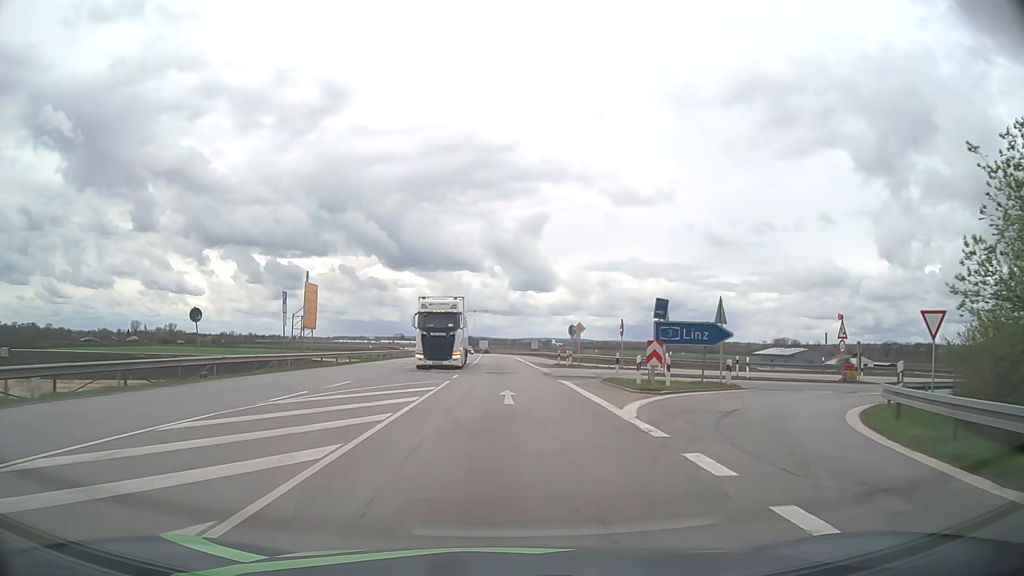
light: Day
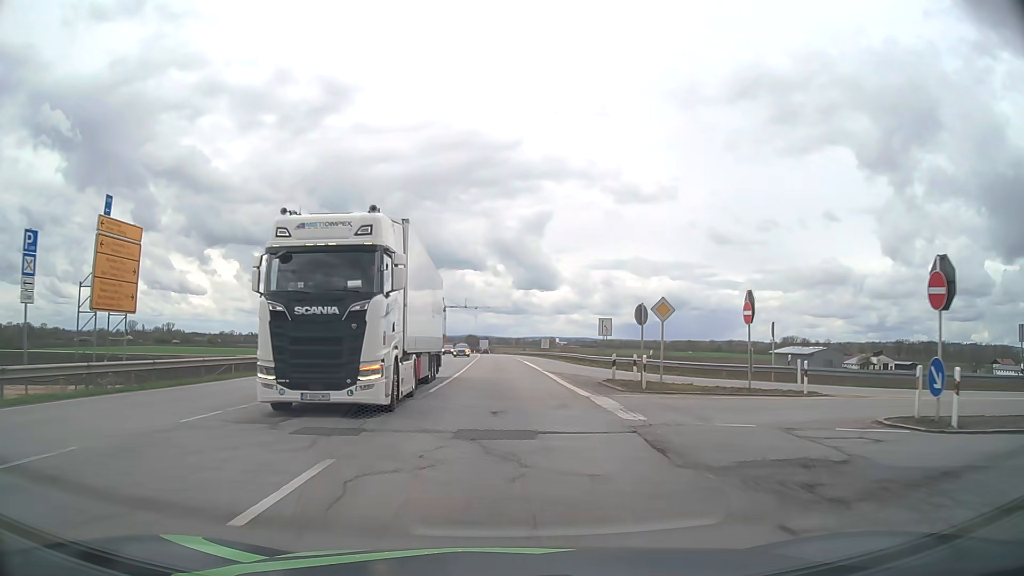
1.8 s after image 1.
(-0.1, +22.7) m; -1°
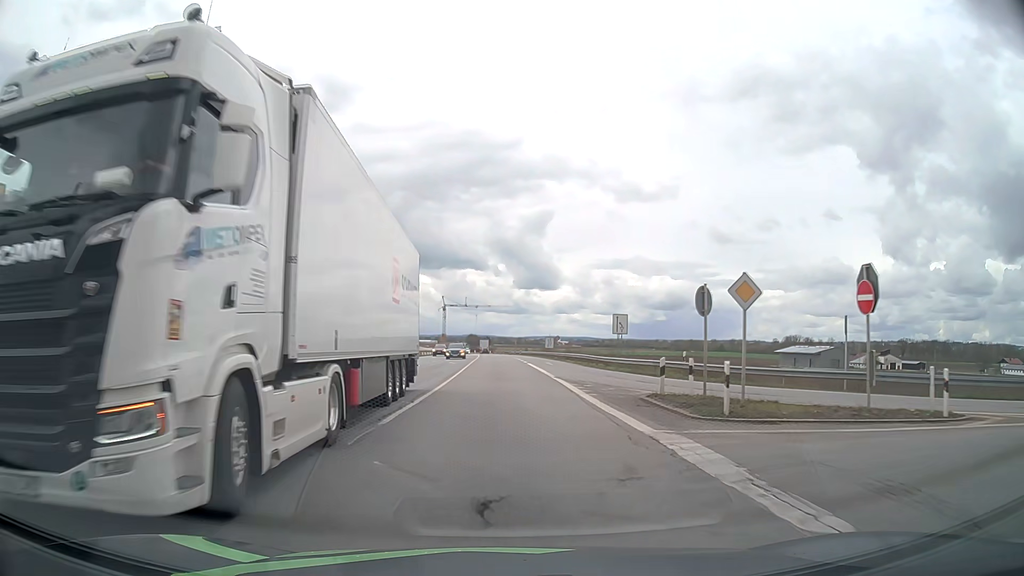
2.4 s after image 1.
(0.0, +7.5) m; 0°
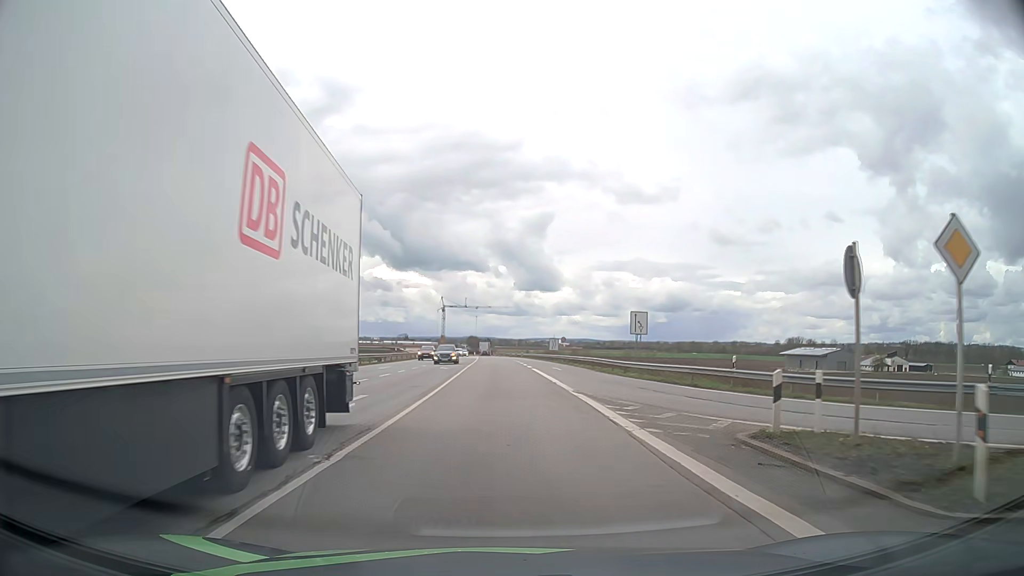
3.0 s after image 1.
(0.0, +7.5) m; -1°
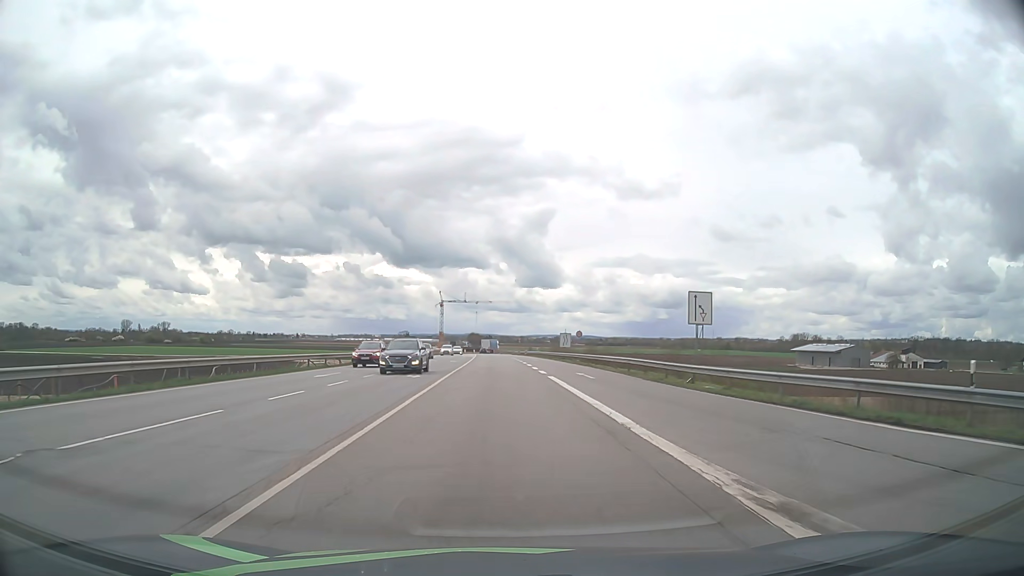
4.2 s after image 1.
(+0.1, +15.1) m; 0°
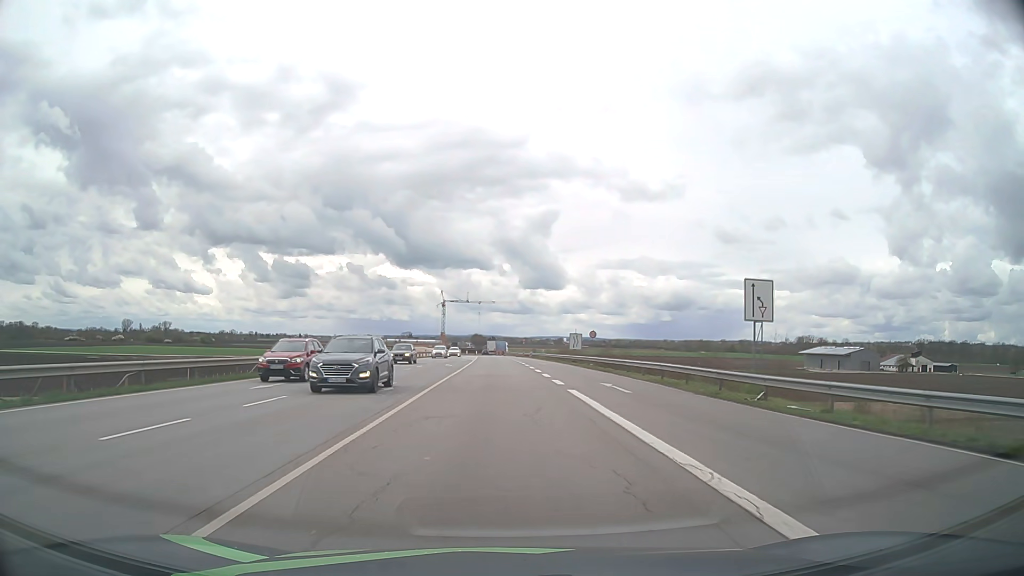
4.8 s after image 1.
(0.0, +7.6) m; 0°
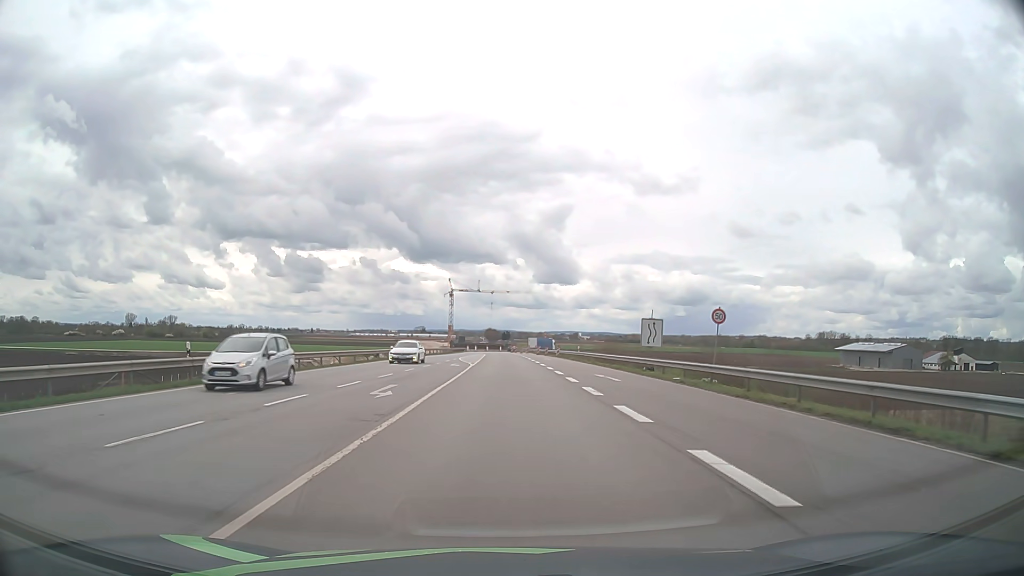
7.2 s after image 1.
(-0.4, +30.2) m; -1°
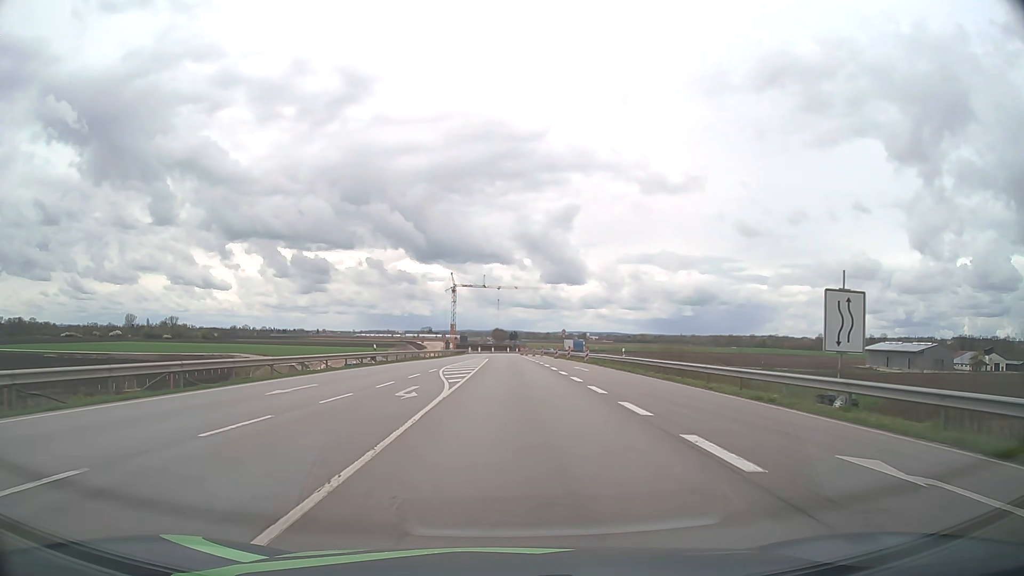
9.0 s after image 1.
(-0.2, +22.3) m; -1°
(0, +10) (0, +20) (0, +30) (0, +40) (0, +50) (0, +60) (0, +70) (0, +80) (0, +90) (0, +100) m
